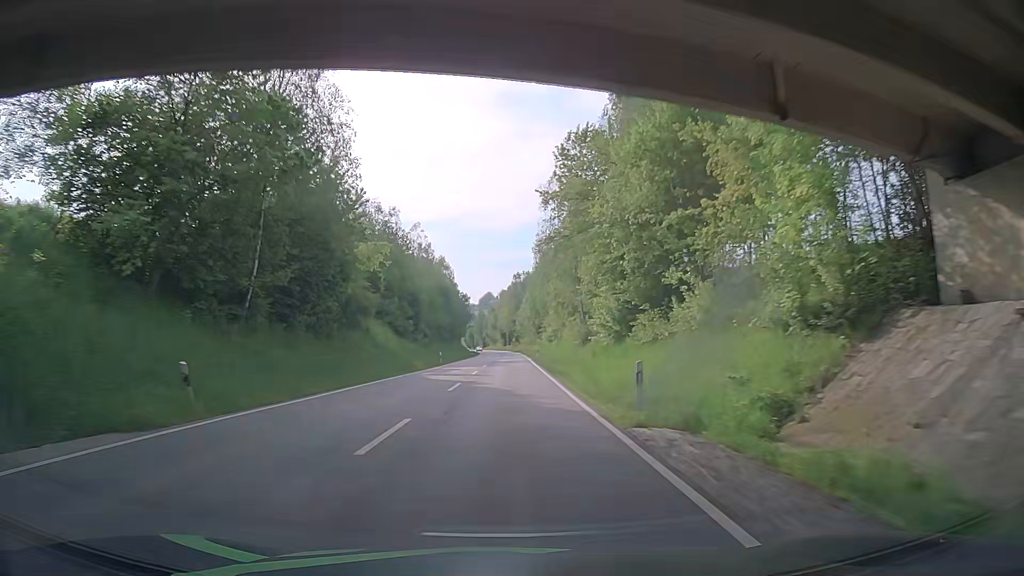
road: secondary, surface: asphalt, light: Day
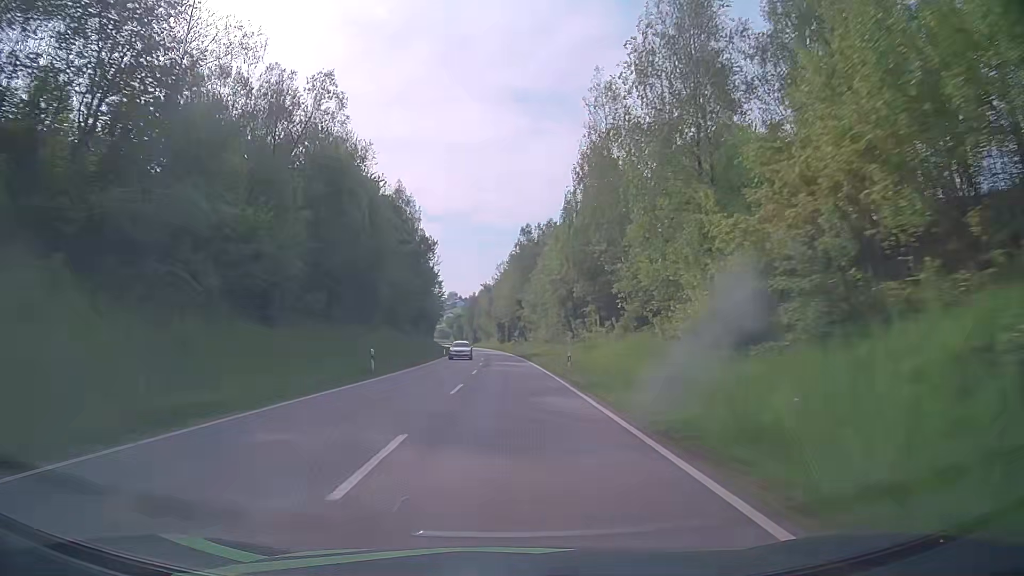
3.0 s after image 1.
(+0.5, +75.1) m; 0°
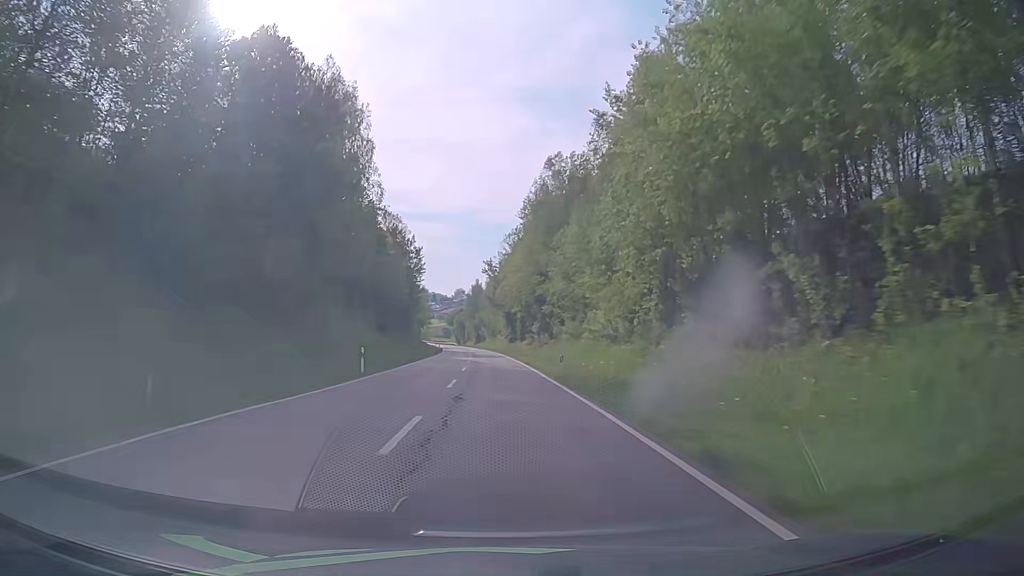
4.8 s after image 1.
(-0.3, +45.8) m; -1°
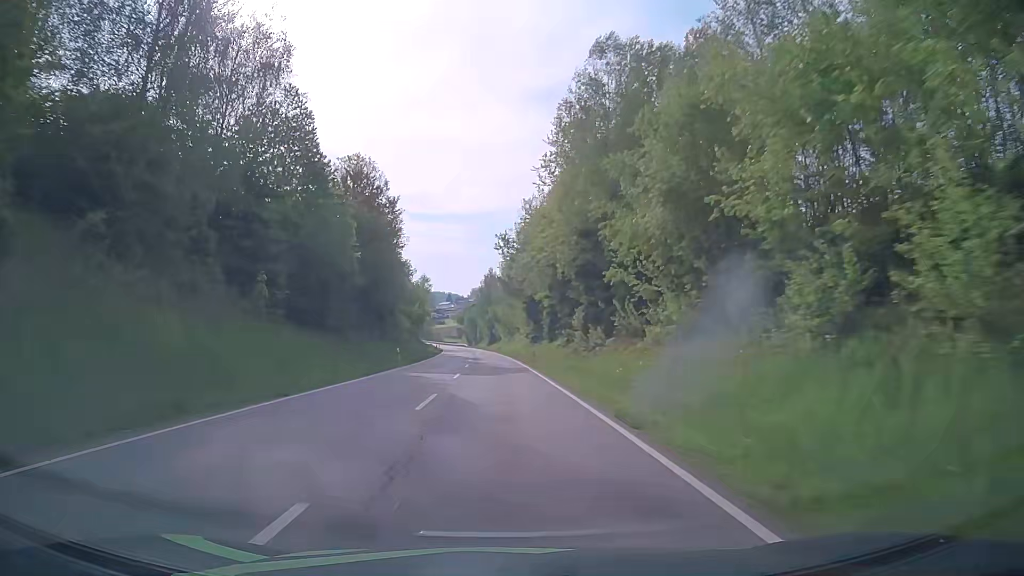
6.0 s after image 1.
(-0.3, +30.6) m; -1°
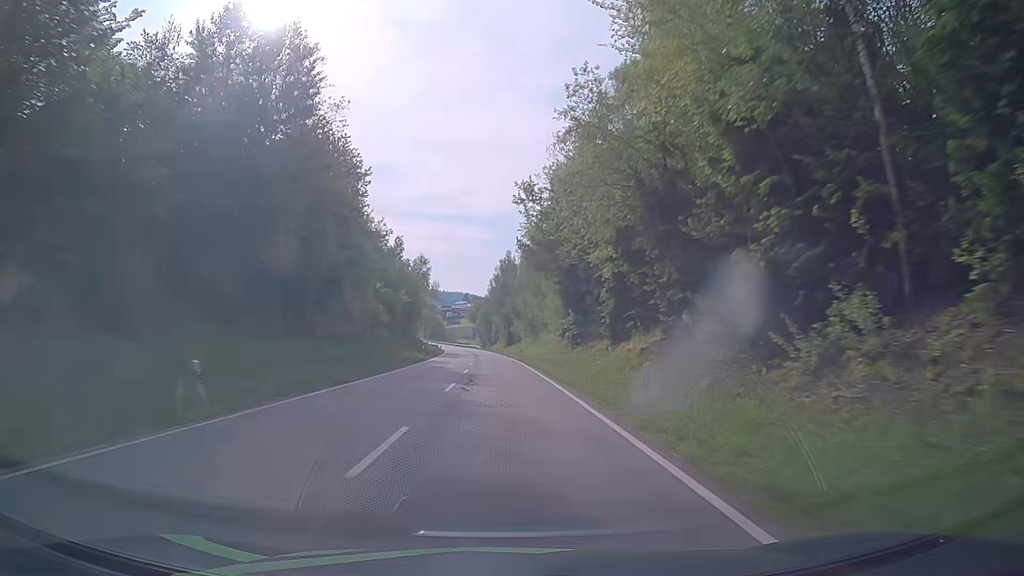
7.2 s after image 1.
(-0.5, +30.7) m; -2°
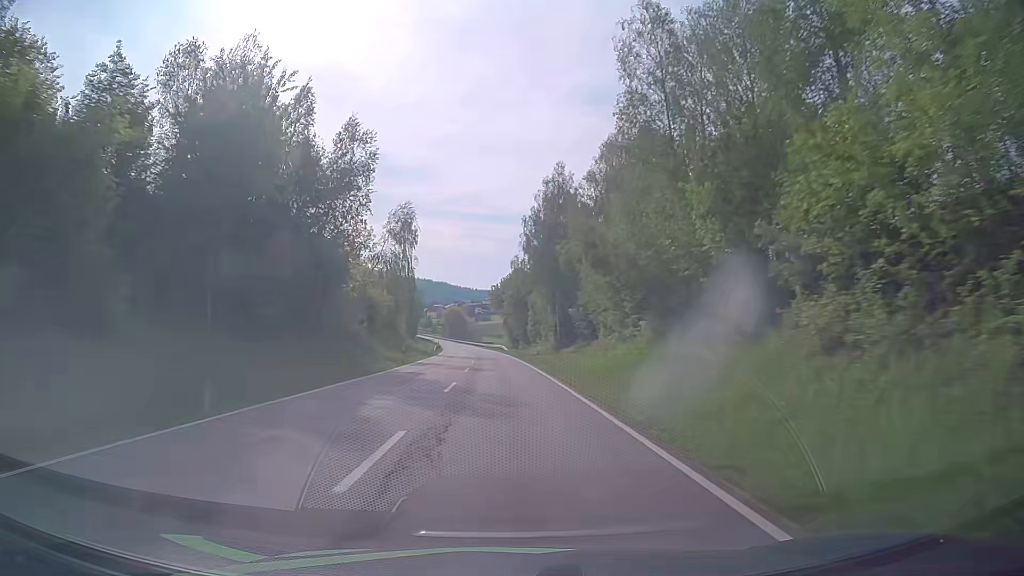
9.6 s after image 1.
(-1.2, +61.5) m; -3°
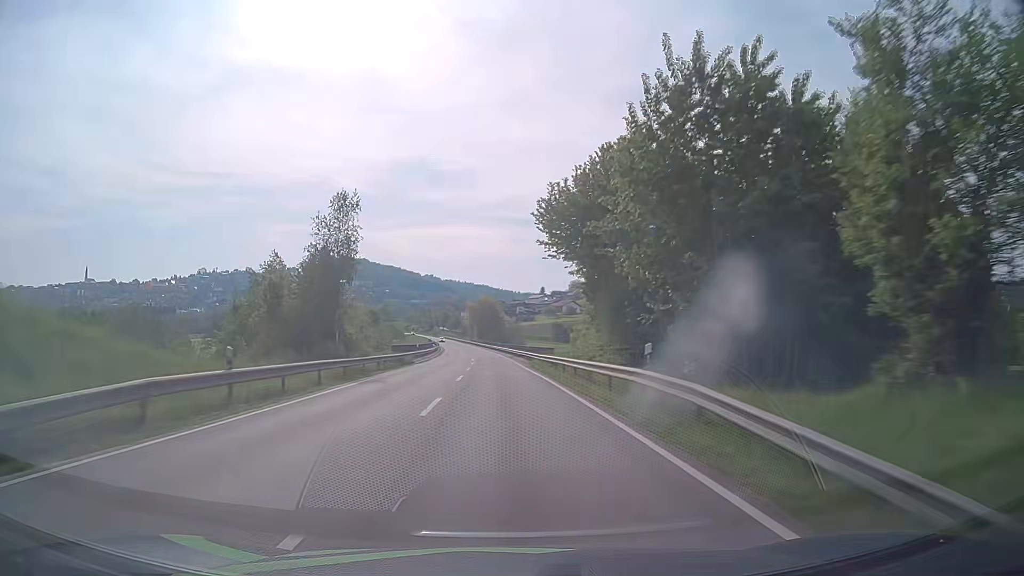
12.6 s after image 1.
(-2.0, +77.5) m; -3°
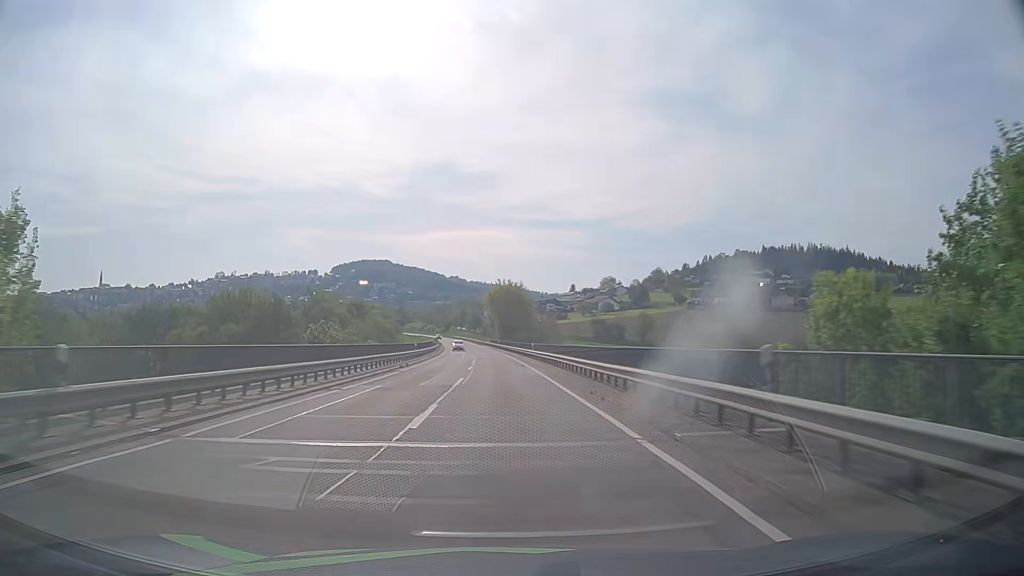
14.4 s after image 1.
(-1.1, +47.0) m; -2°
(0, +10) (0, +20) (0, +30) (-1, +40) (-1, +50) (-2, +60) (-2, +70) (-3, +80) (-3, +90) (-4, +100) m
